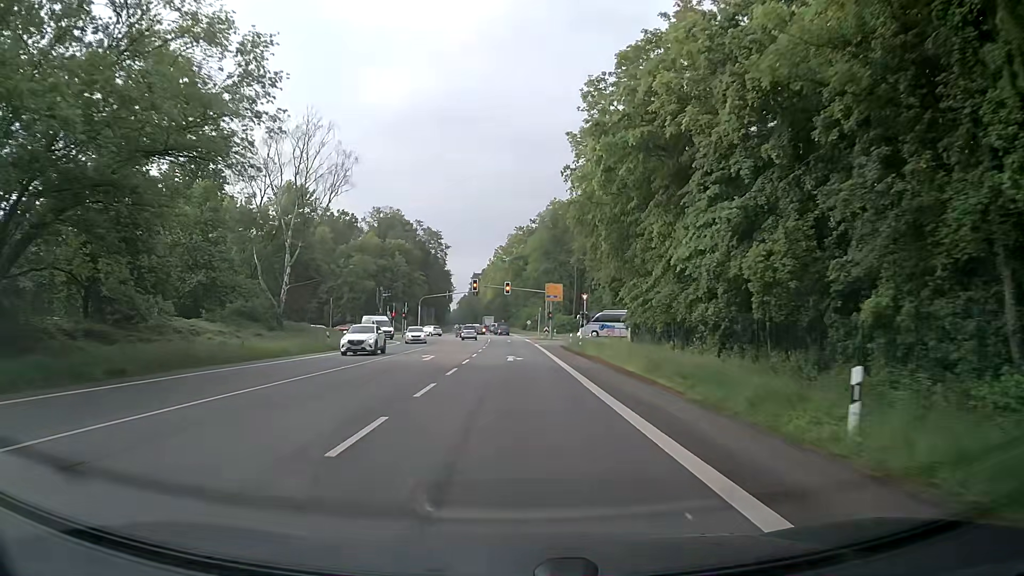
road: primary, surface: asphalt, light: Day
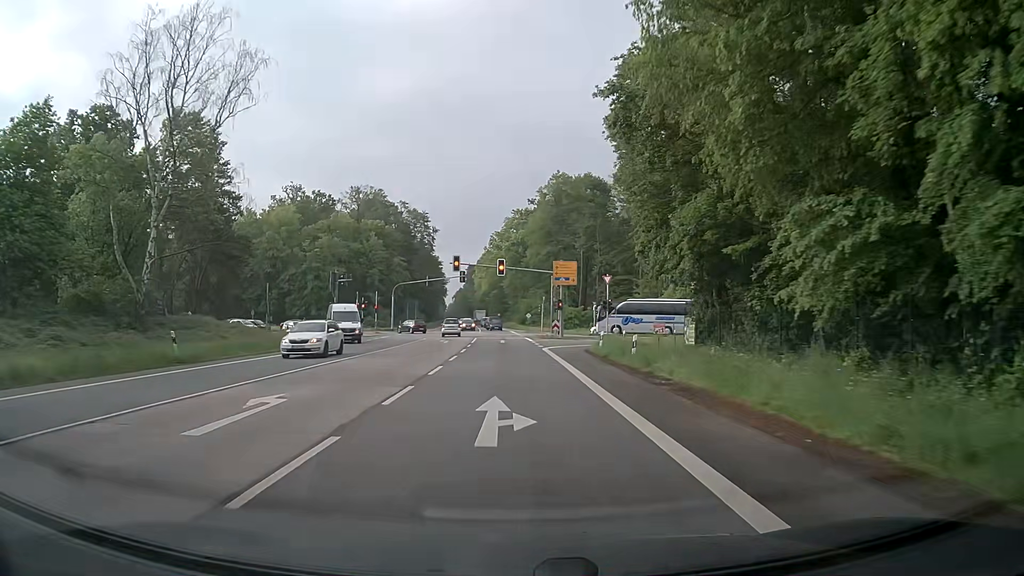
(+0.1, +20.7) m; 0°
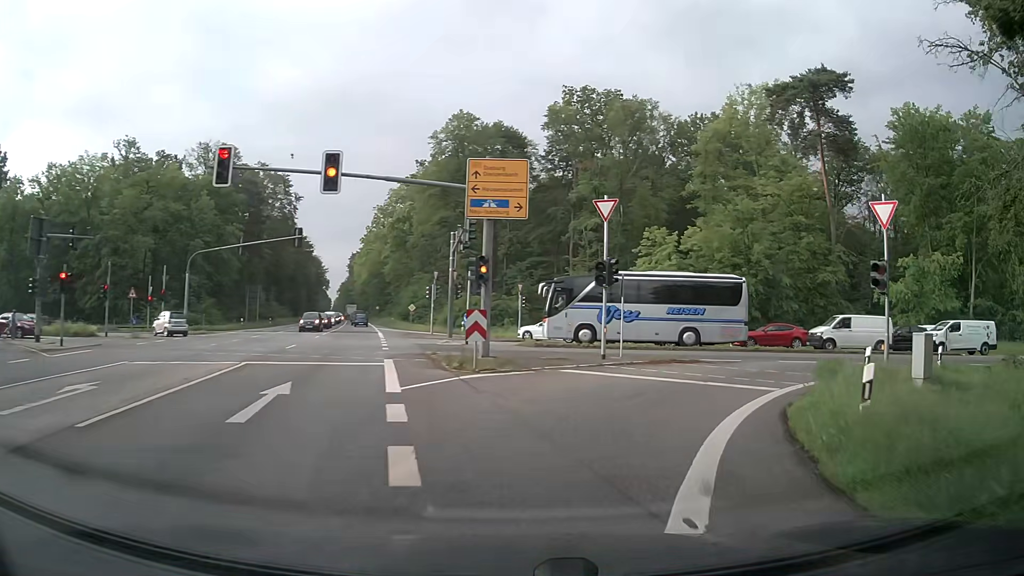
(+1.0, +33.7) m; +9°
(+1, +10) (+7, +18) (+15, +24) (+25, +25) (+35, +25) (+45, +24) (+55, +23) (+65, +22) (+74, +21) (+84, +19) m
